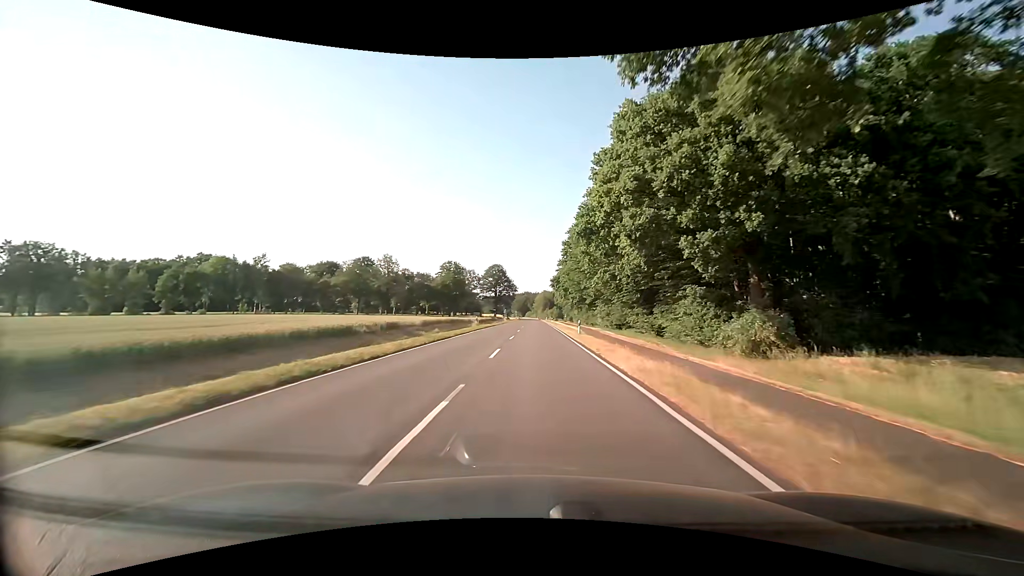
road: secondary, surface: asphalt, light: Day
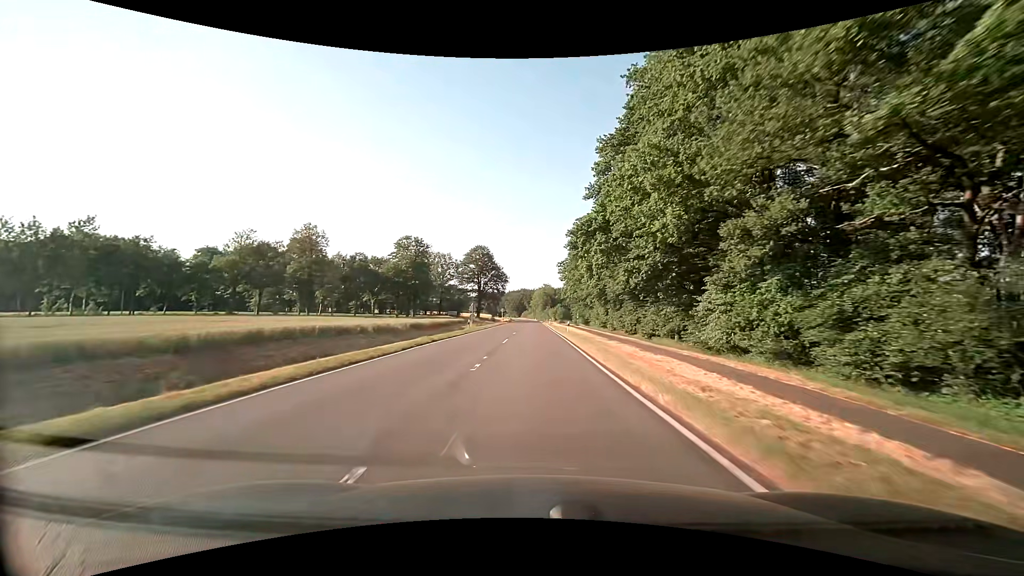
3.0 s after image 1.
(+0.3, +53.6) m; 0°
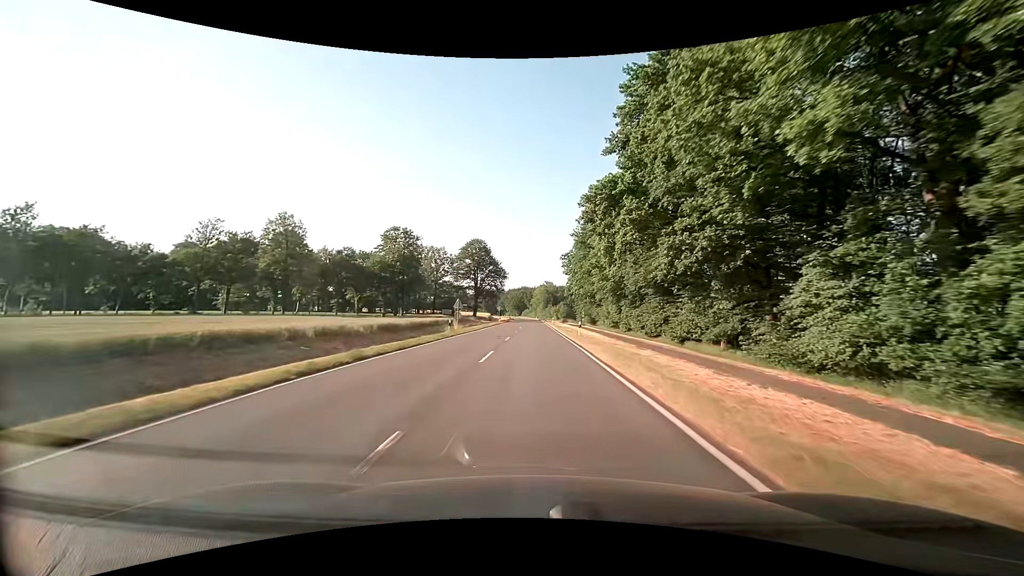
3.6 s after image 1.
(0.0, +10.7) m; 0°
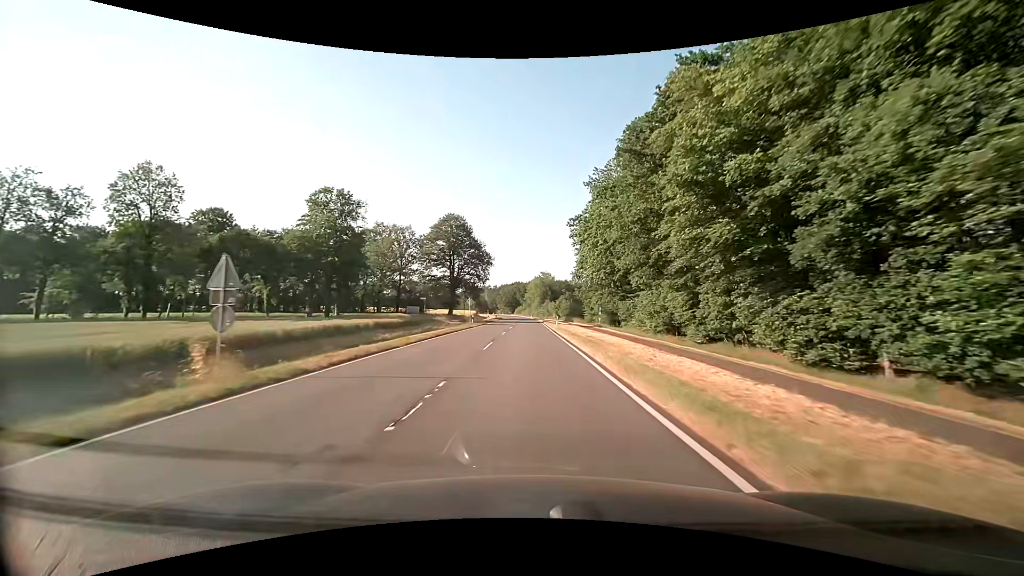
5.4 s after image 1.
(+0.2, +32.3) m; +1°
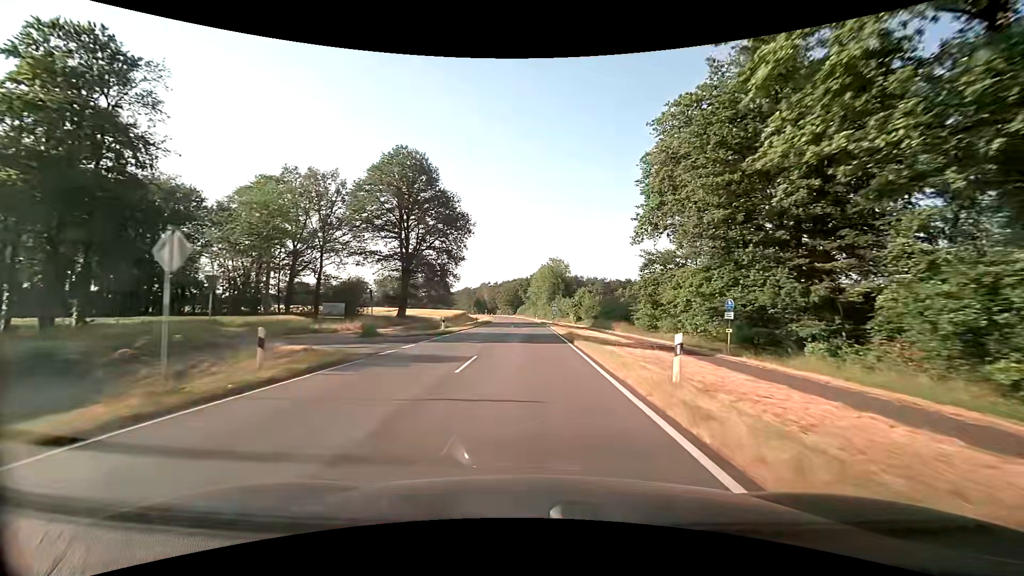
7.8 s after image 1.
(-0.6, +43.0) m; -1°
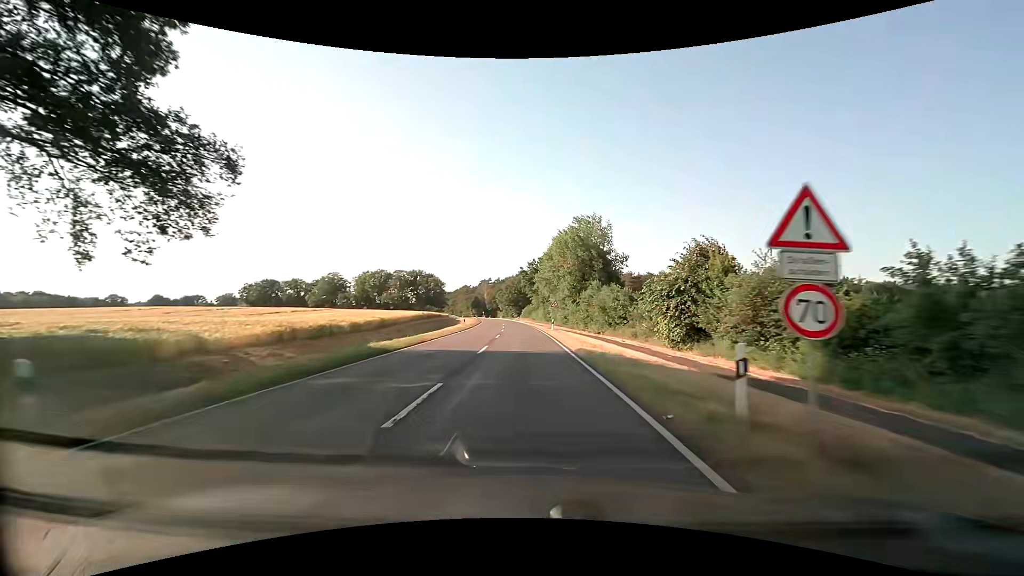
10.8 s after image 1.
(-0.3, +53.9) m; -1°
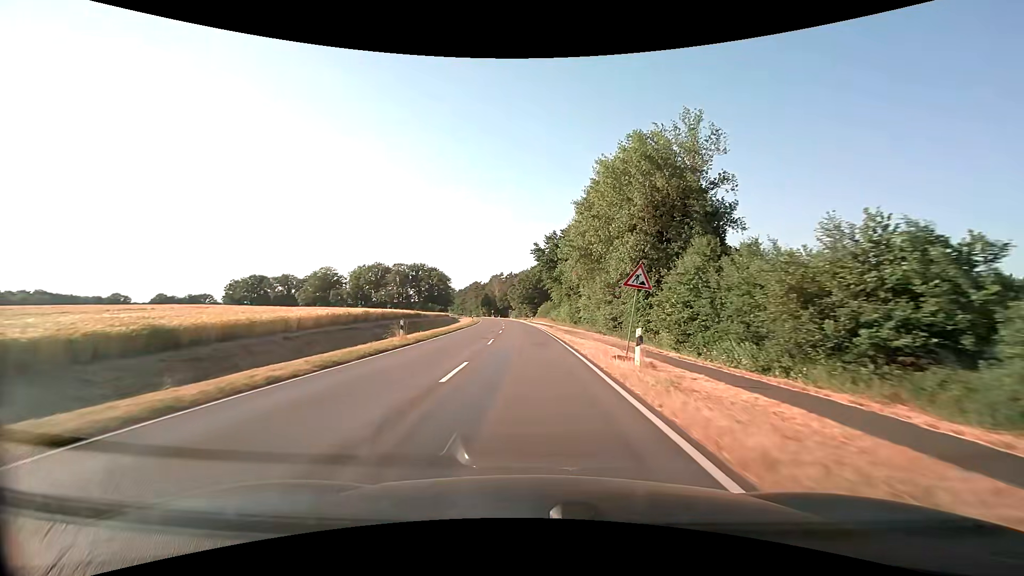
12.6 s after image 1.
(-0.6, +32.3) m; -2°
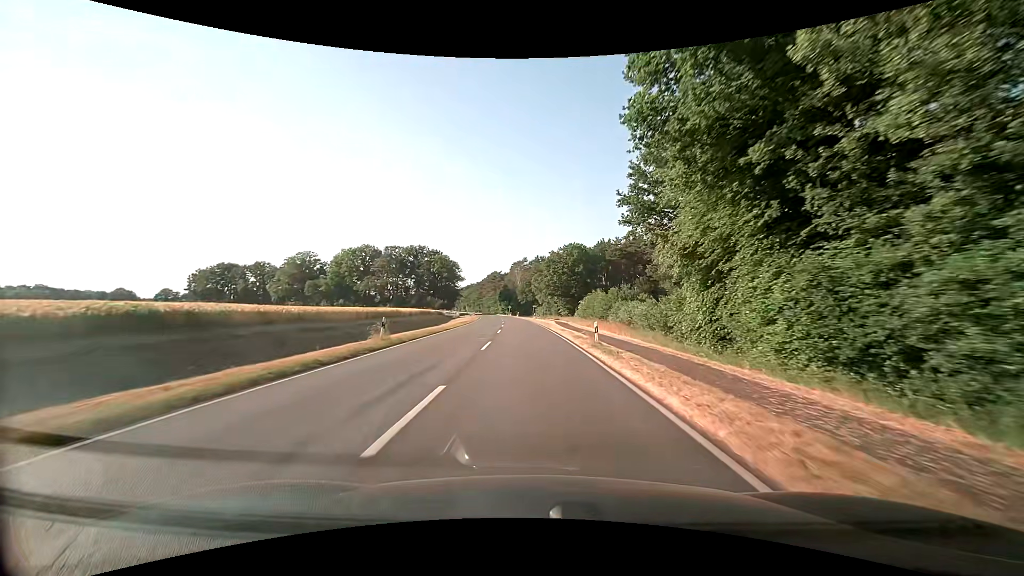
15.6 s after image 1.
(-1.8, +53.8) m; -3°
(0, +10) (0, +20) (0, +30) (-1, +40) (-1, +50) (-2, +60) (-3, +70) (-4, +80) (-5, +90) (-6, +100) m
